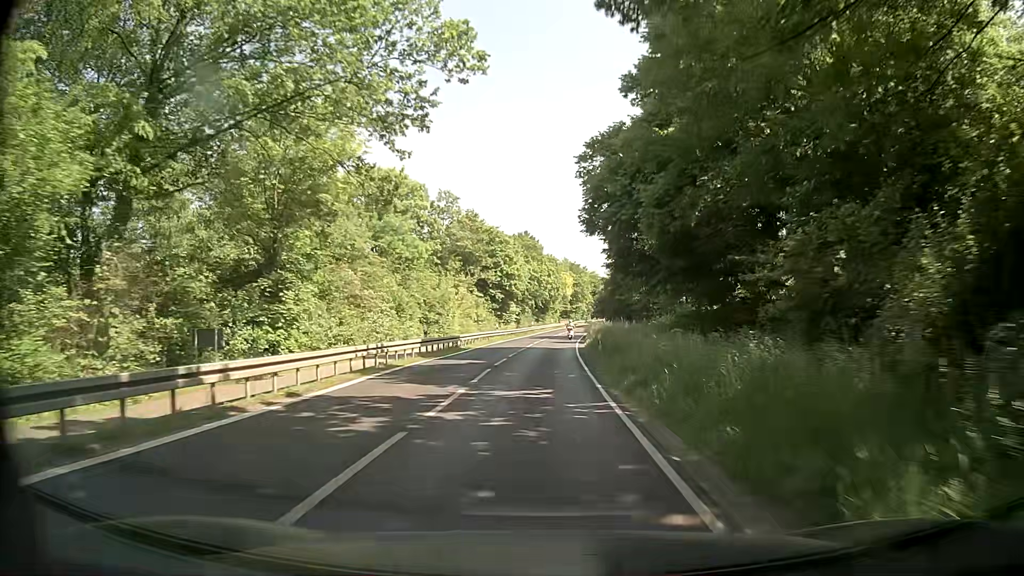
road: secondary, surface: asphalt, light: Day
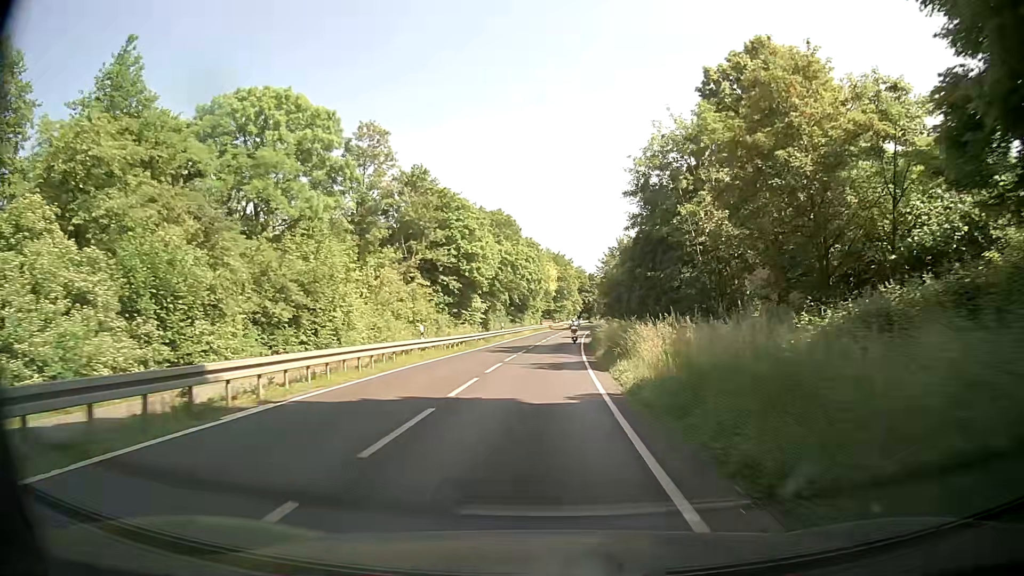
(+0.5, +27.2) m; +2°
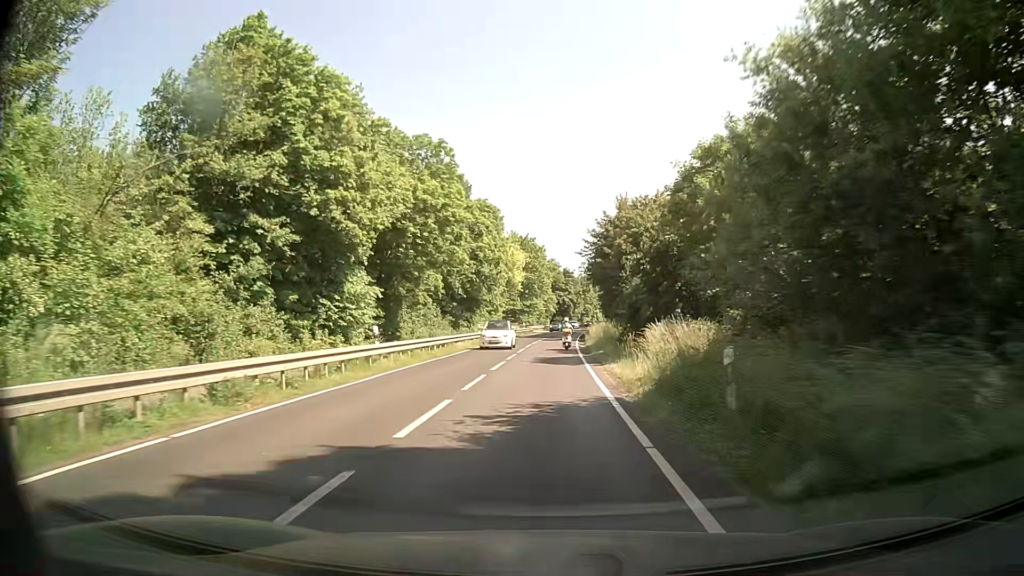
(+0.7, +34.8) m; +3°
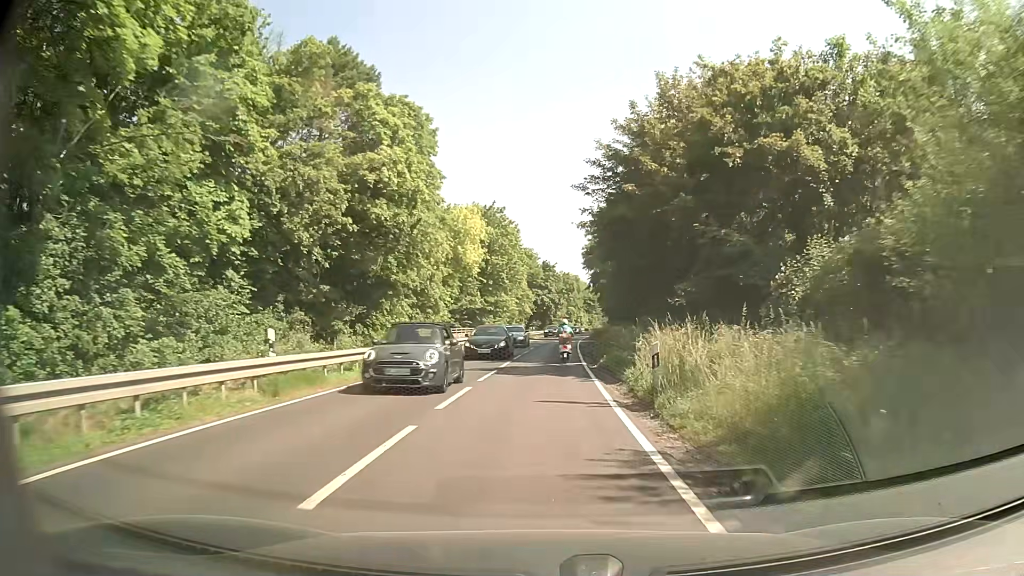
(+0.5, +33.1) m; +2°
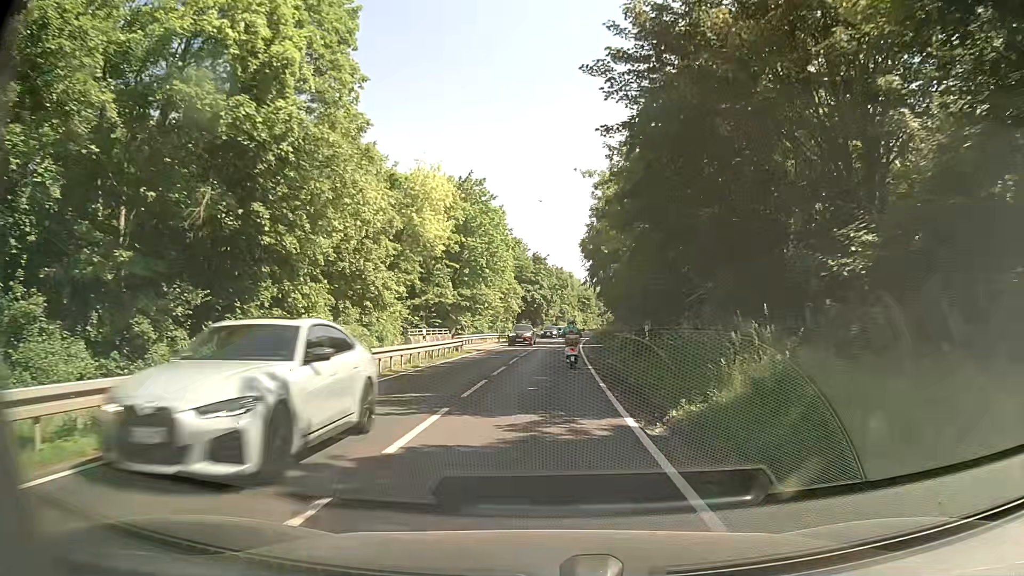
(0.0, +15.5) m; +1°
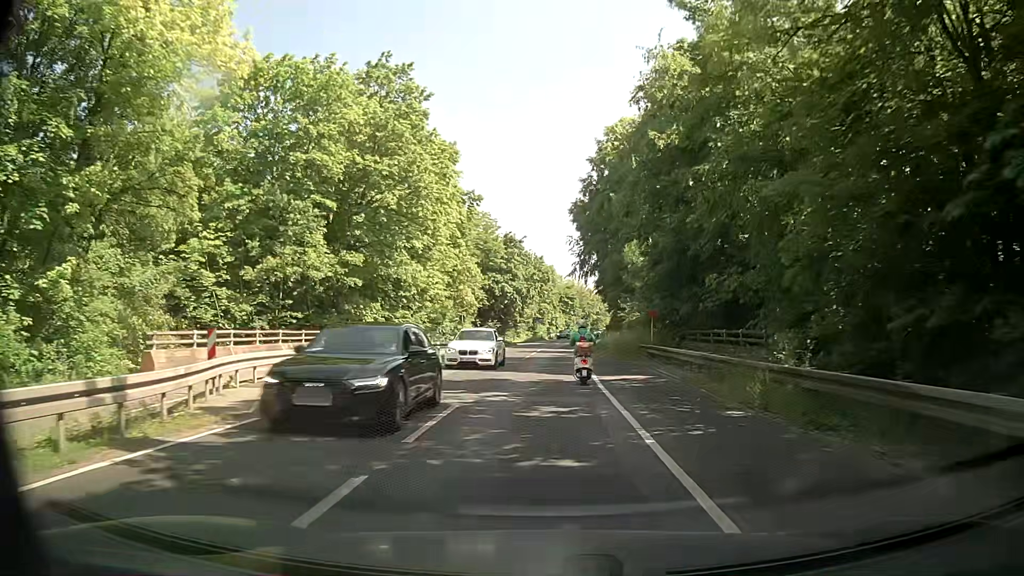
(+0.2, +29.0) m; +1°
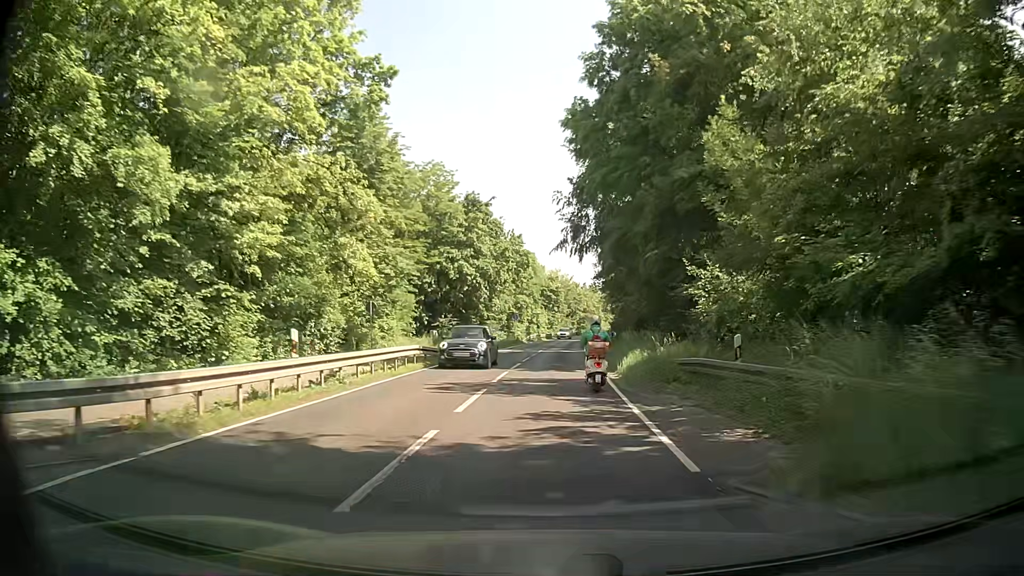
(+0.8, +27.0) m; +2°
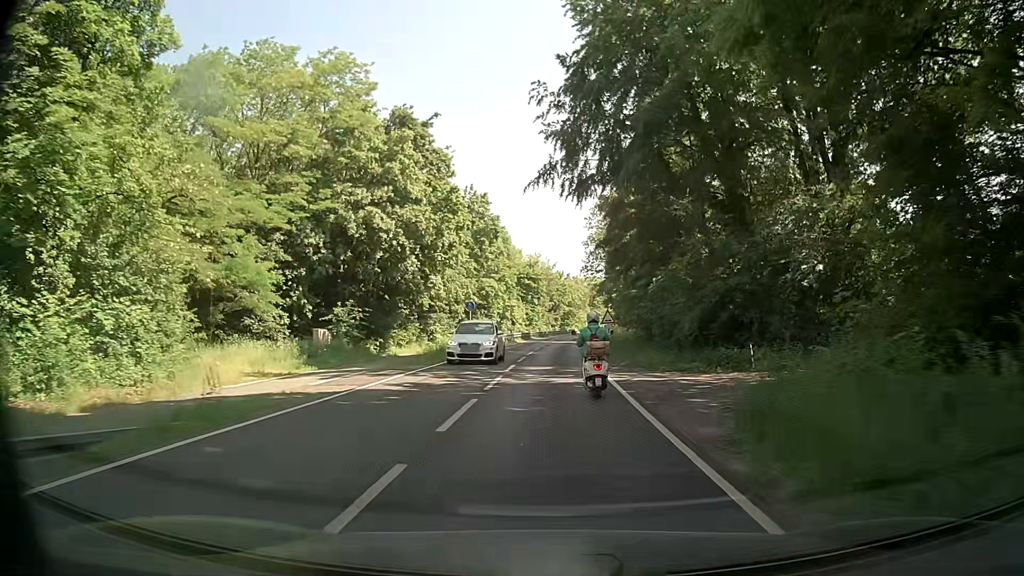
(+0.6, +26.1) m; +1°
(0, +10) (0, +20) (+1, +30) (+1, +40) (+2, +50) (+3, +60) (+4, +70) (+5, +80) (+6, +90) (+7, +100) m
